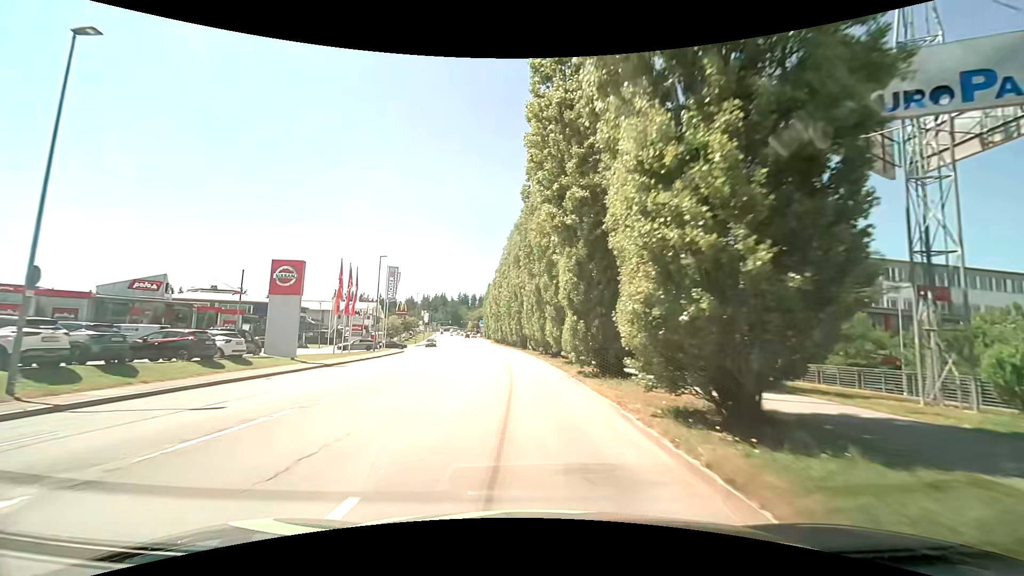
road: tertiary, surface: asphalt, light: Day
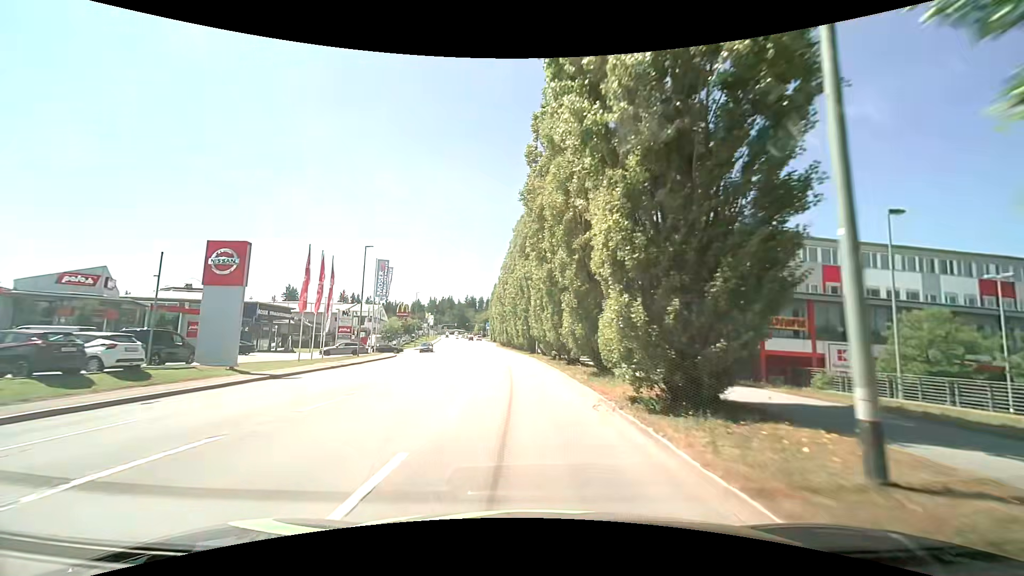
(-0.1, +7.4) m; -2°
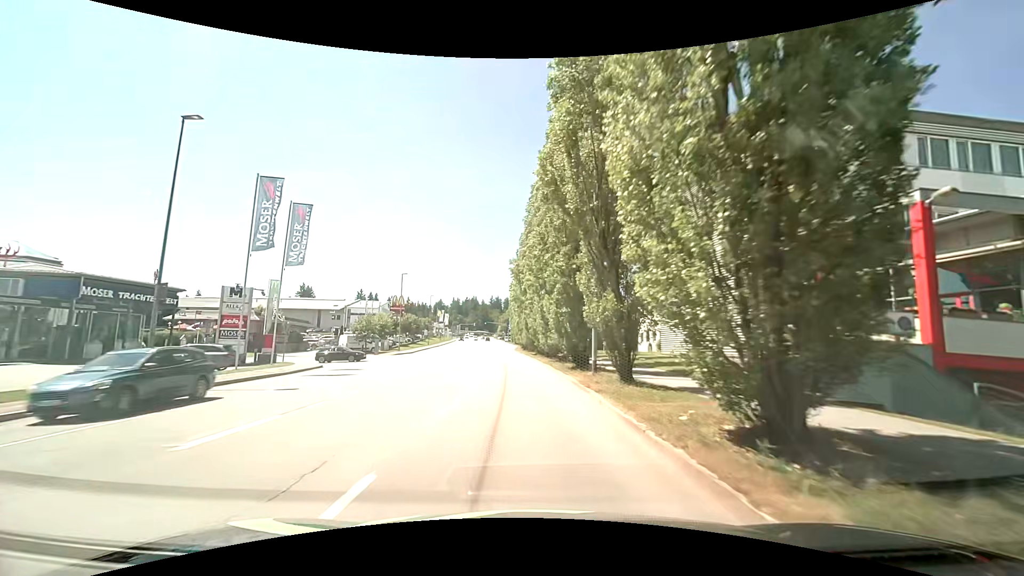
(-0.5, +28.0) m; -2°
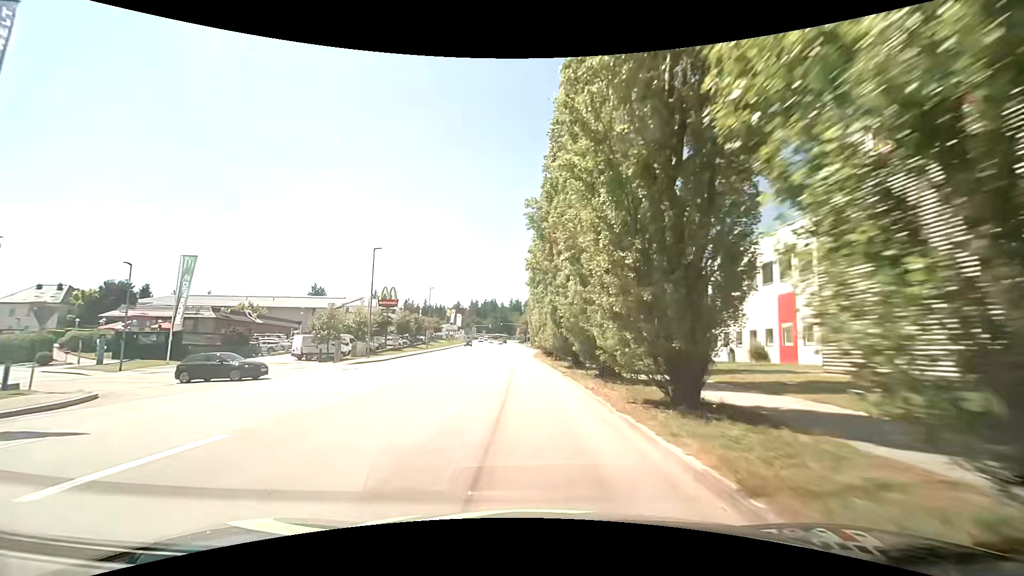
(-0.5, +20.1) m; -2°
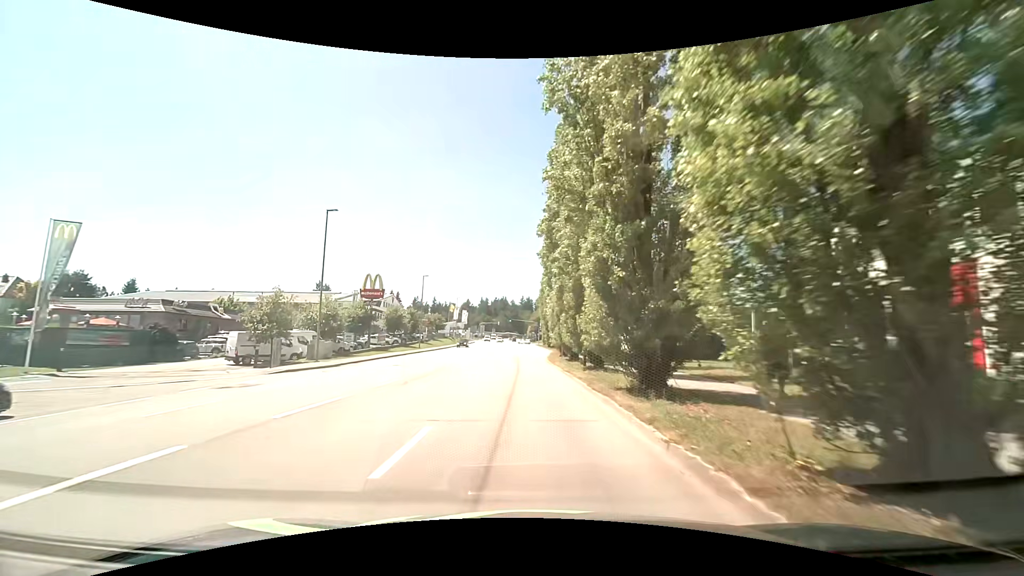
(-0.3, +13.4) m; -2°
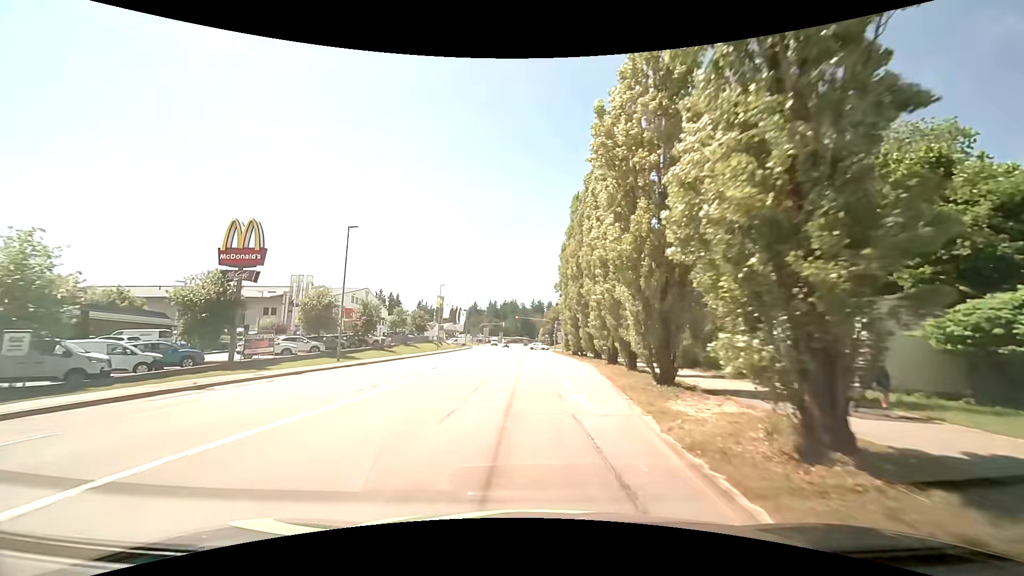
(-0.2, +32.0) m; 0°
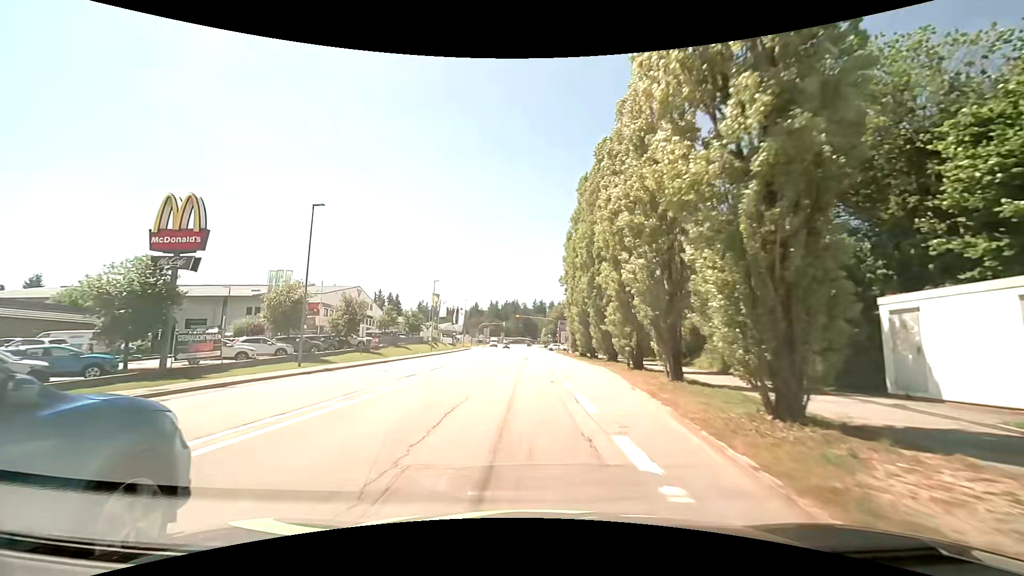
(-0.1, +6.4) m; -1°
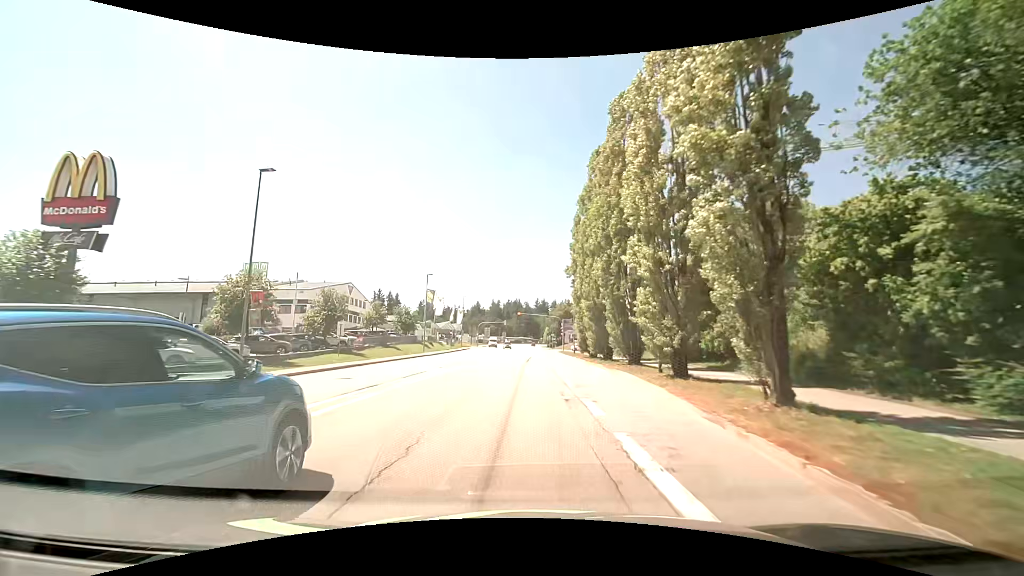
(0.0, +6.5) m; 0°
(0, +10) (0, +20) (0, +30) (0, +40) (0, +50) (0, +60) (0, +70) (0, +80) (0, +90) (0, +100) m
